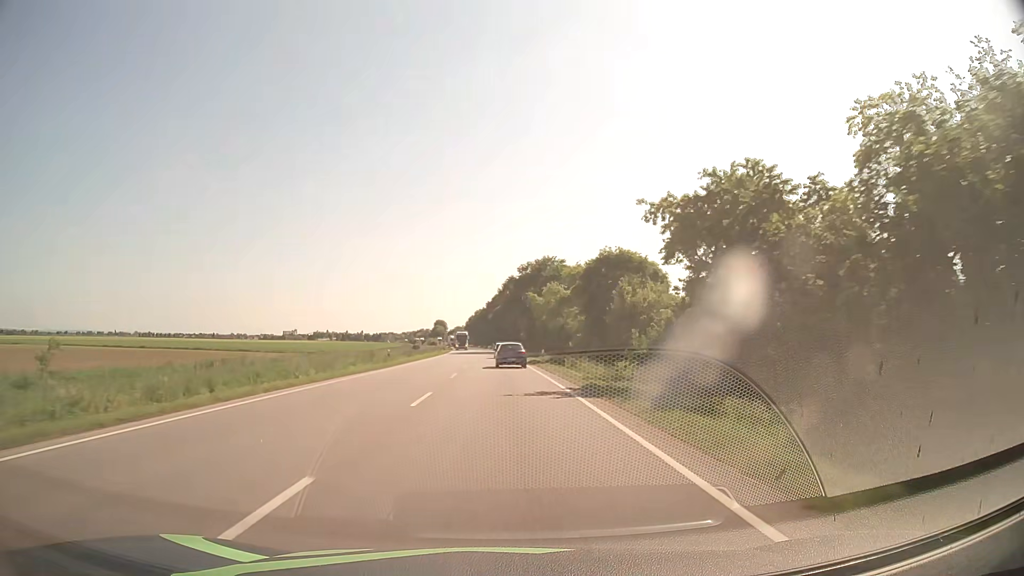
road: primary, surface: asphalt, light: Day
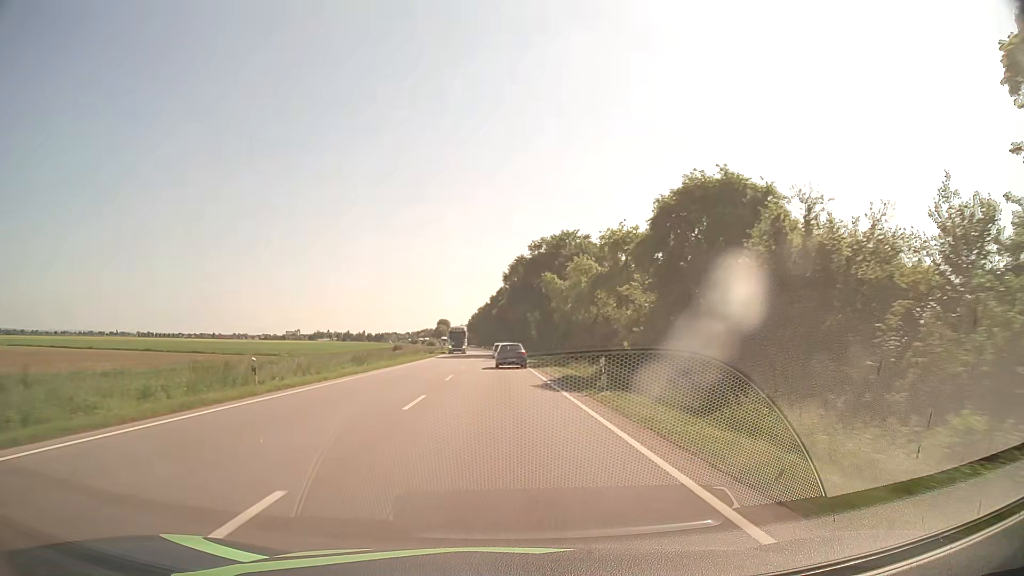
(-0.1, +24.4) m; 0°
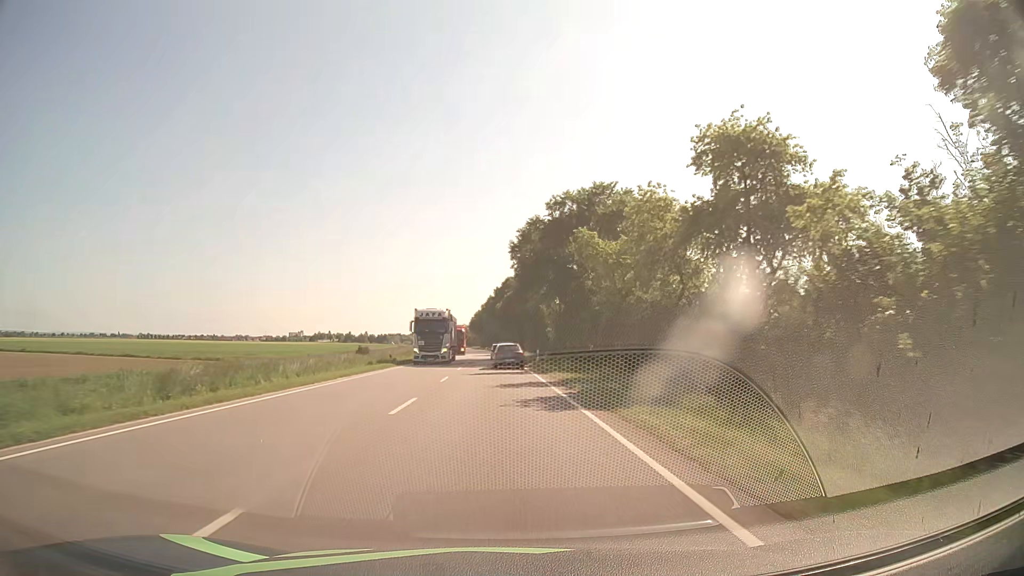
(-0.1, +24.5) m; -1°
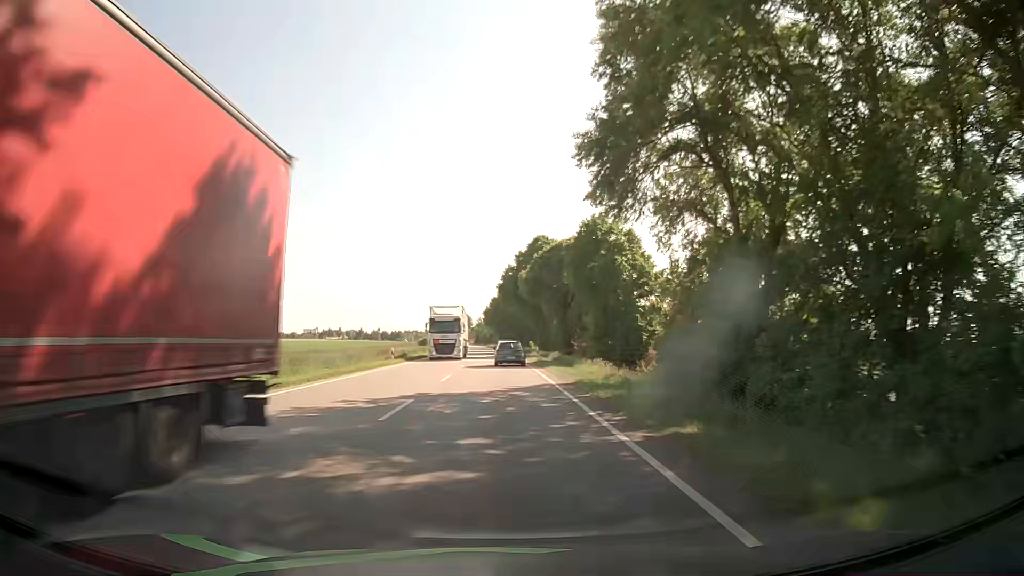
(-0.6, +49.0) m; -2°
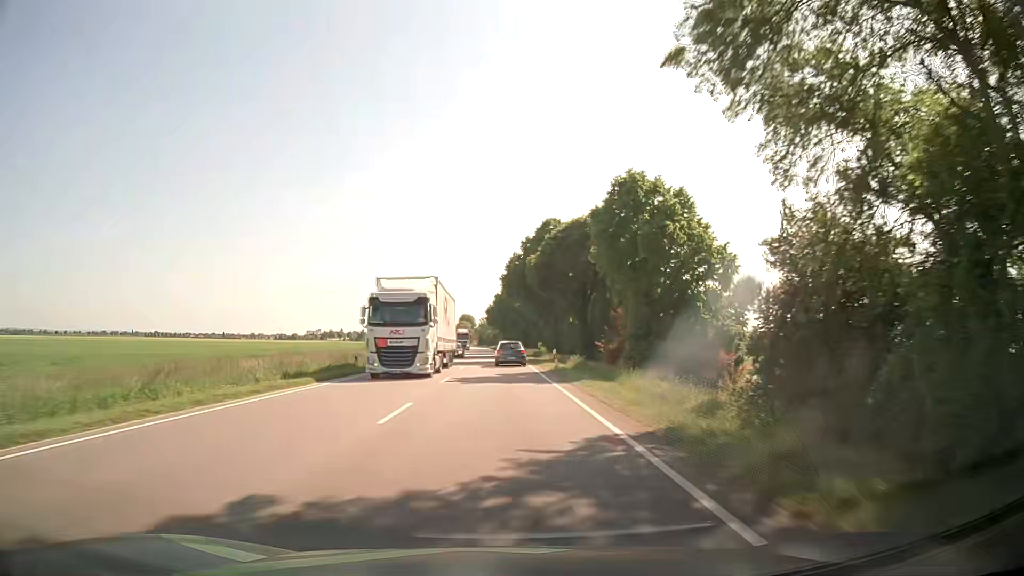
(0.0, +12.3) m; 0°
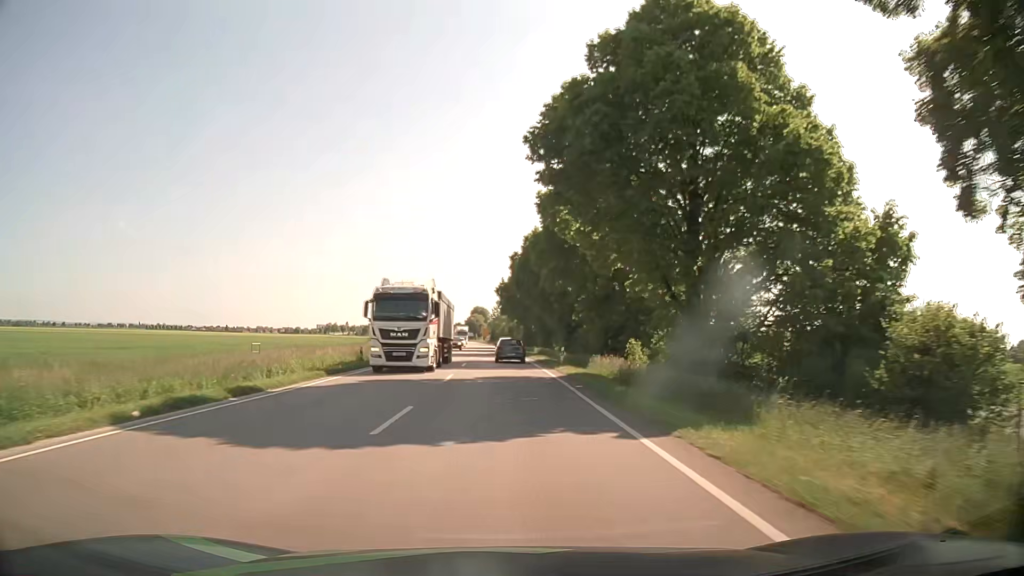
(-0.4, +49.1) m; -1°
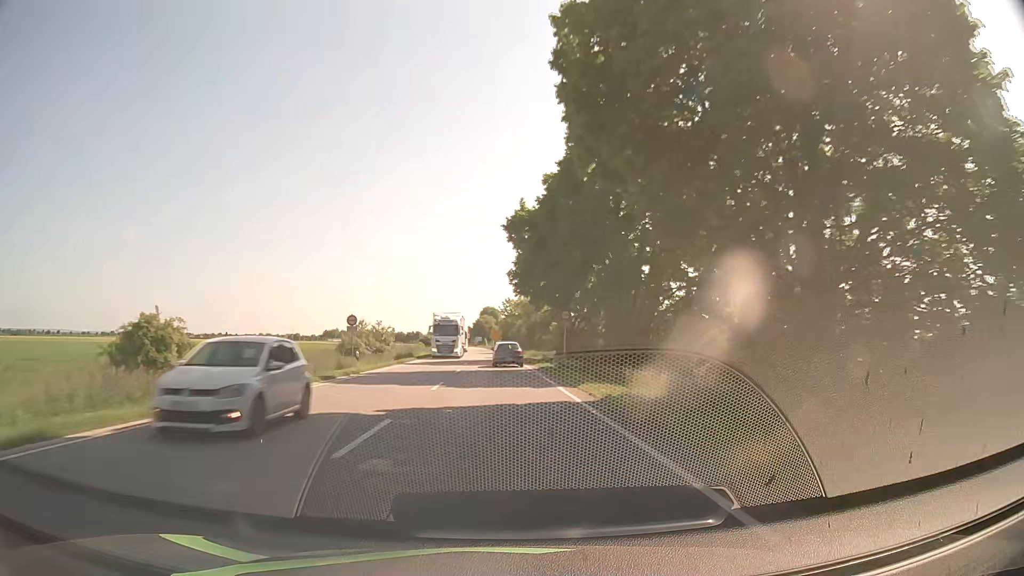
(-0.5, +49.5) m; -1°
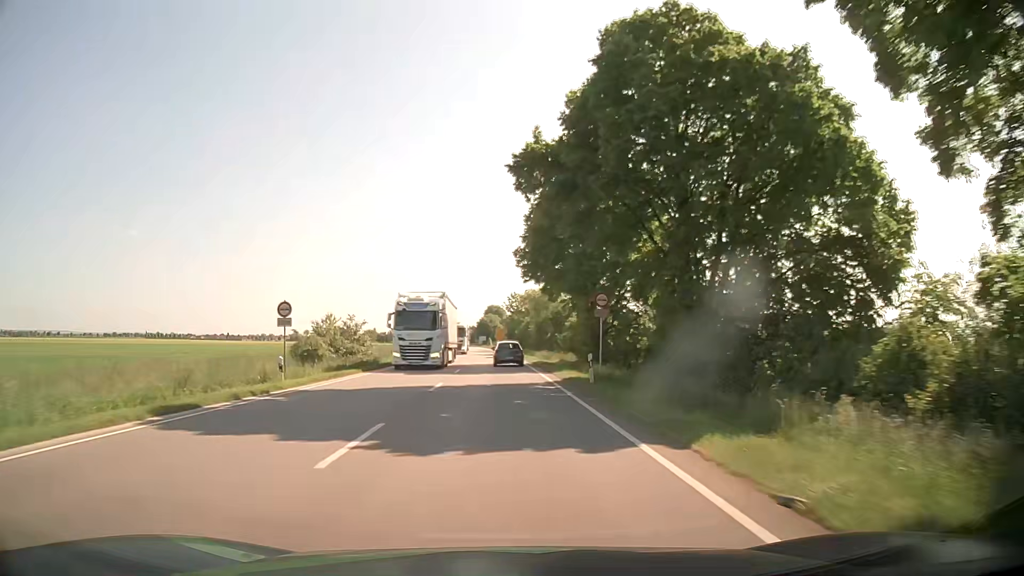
(0.0, +12.4) m; 0°
(0, +10) (0, +20) (0, +30) (0, +40) (-1, +50) (-1, +60) (-1, +70) (-2, +80) (-2, +90) (-3, +100) m
